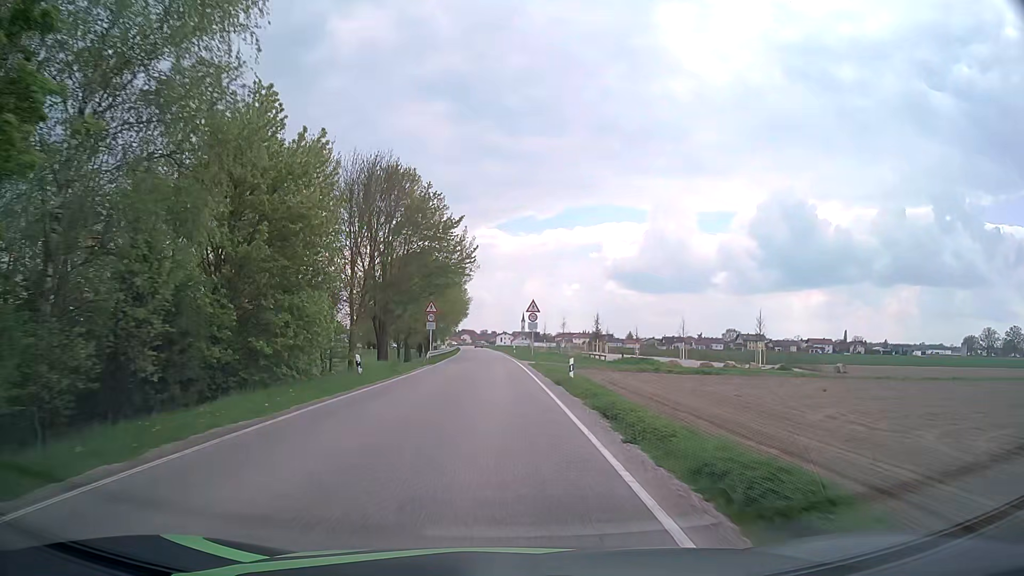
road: secondary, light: Day
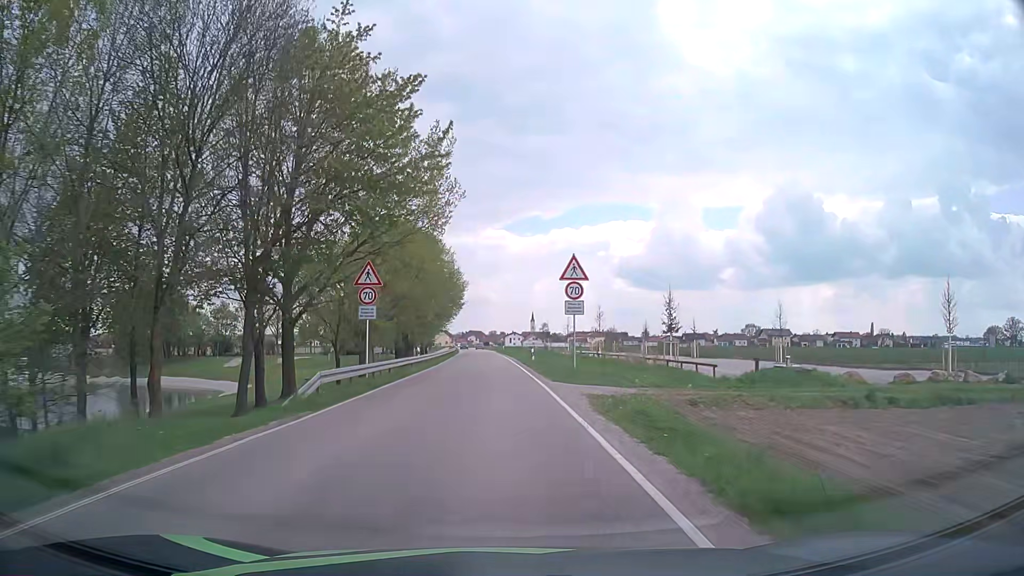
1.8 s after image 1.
(-0.3, +27.4) m; -1°
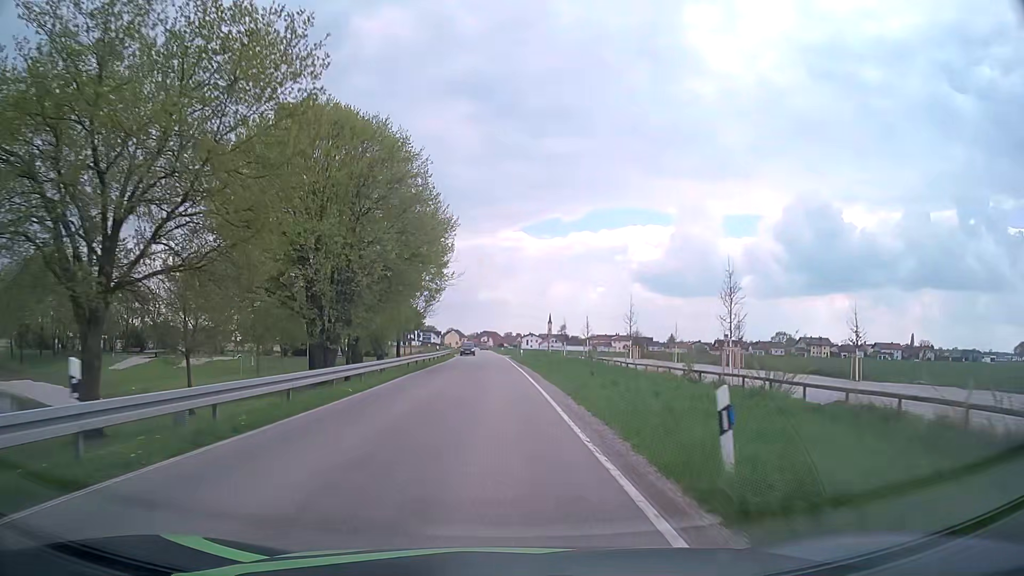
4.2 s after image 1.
(-0.3, +34.3) m; -2°
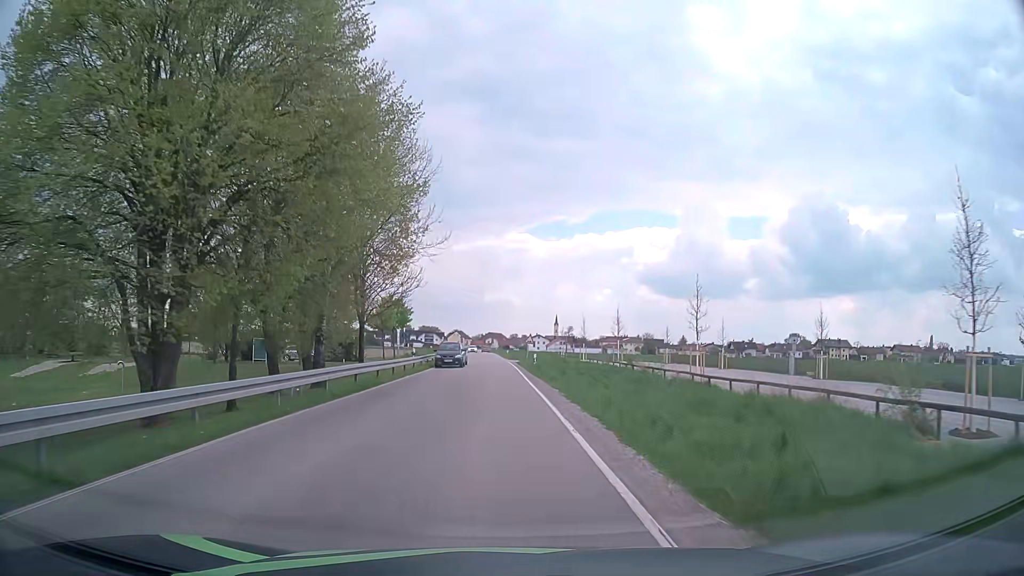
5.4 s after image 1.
(+0.1, +16.9) m; 0°
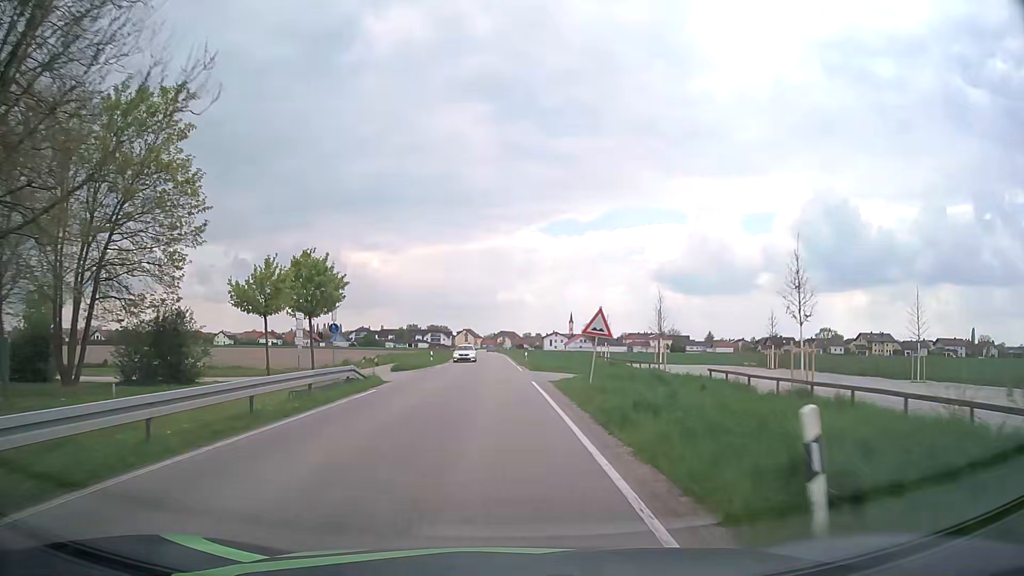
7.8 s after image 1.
(-0.2, +33.7) m; -1°
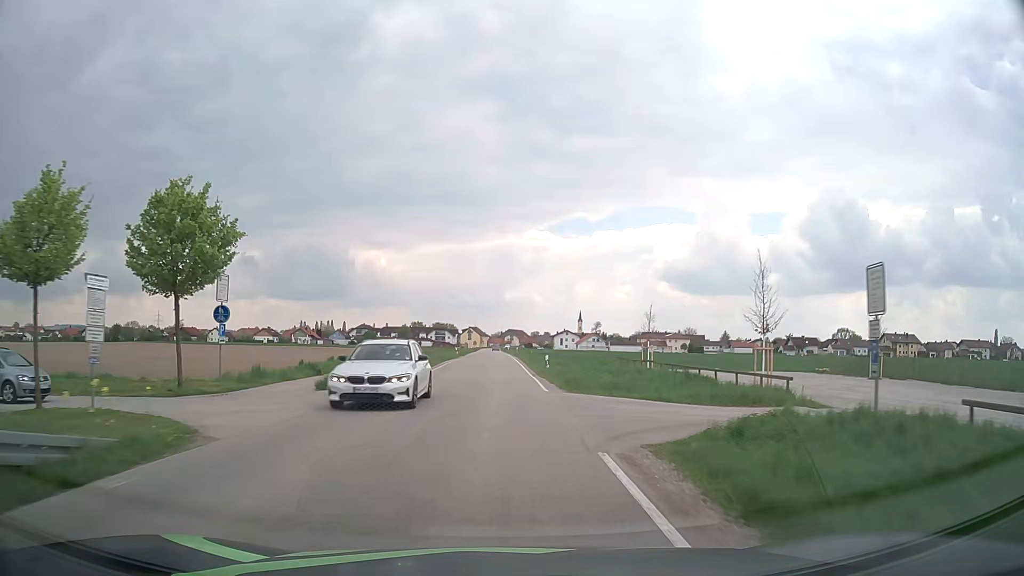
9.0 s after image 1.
(0.0, +16.8) m; 0°
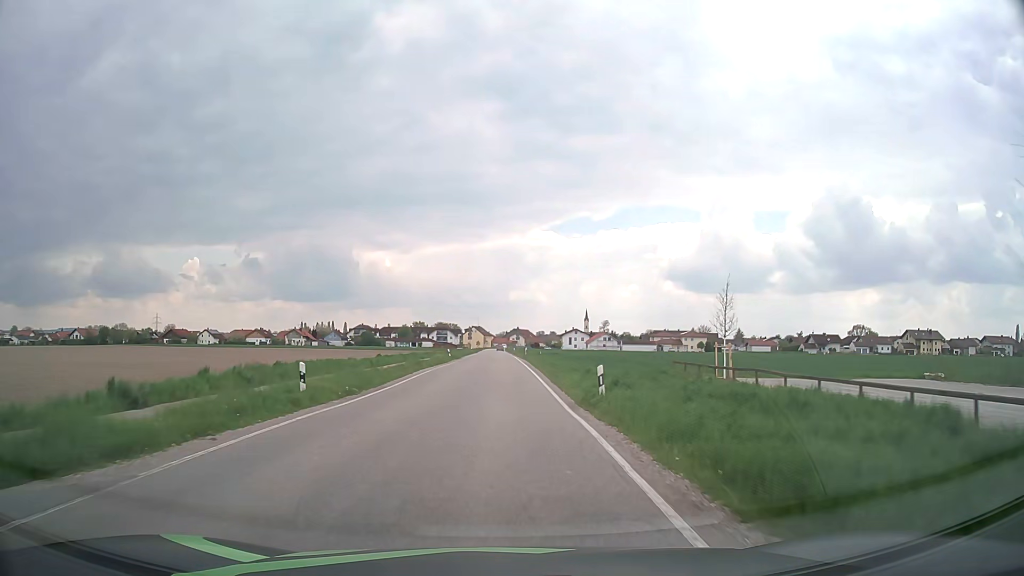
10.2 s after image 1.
(0.0, +16.9) m; 0°
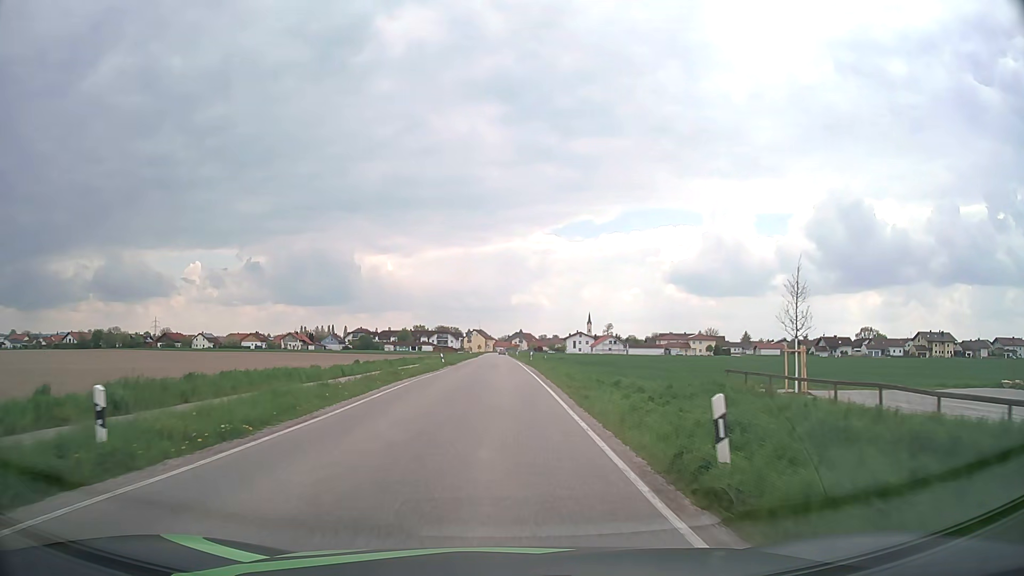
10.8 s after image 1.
(0.0, +8.5) m; 0°
